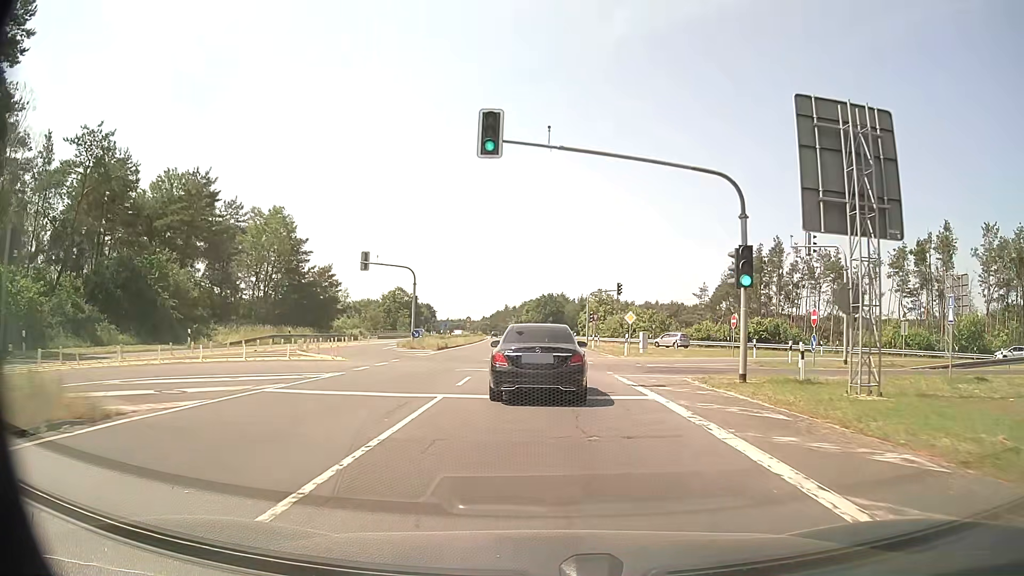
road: secondary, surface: asphalt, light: Day
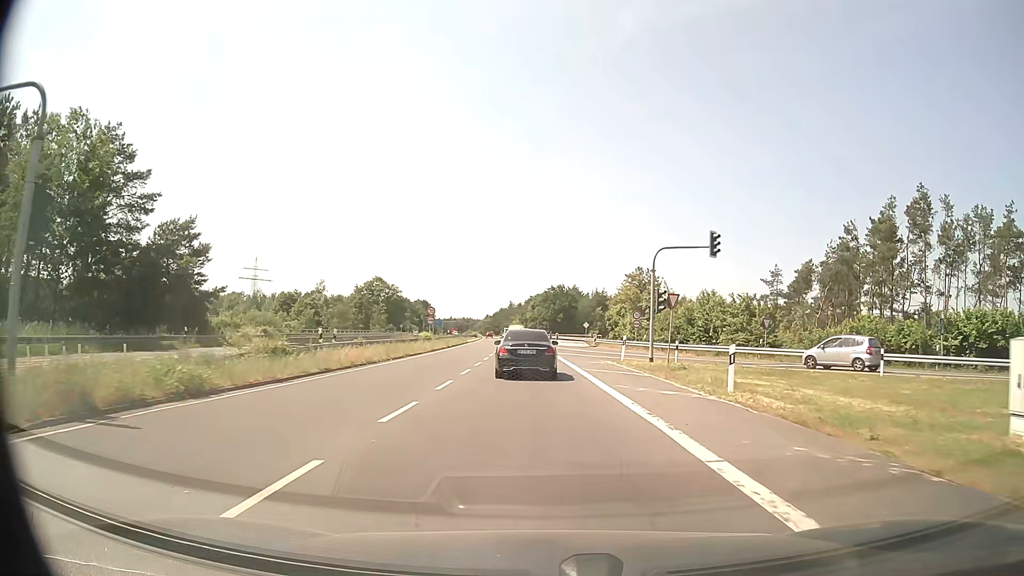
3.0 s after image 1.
(-0.1, +37.9) m; 0°
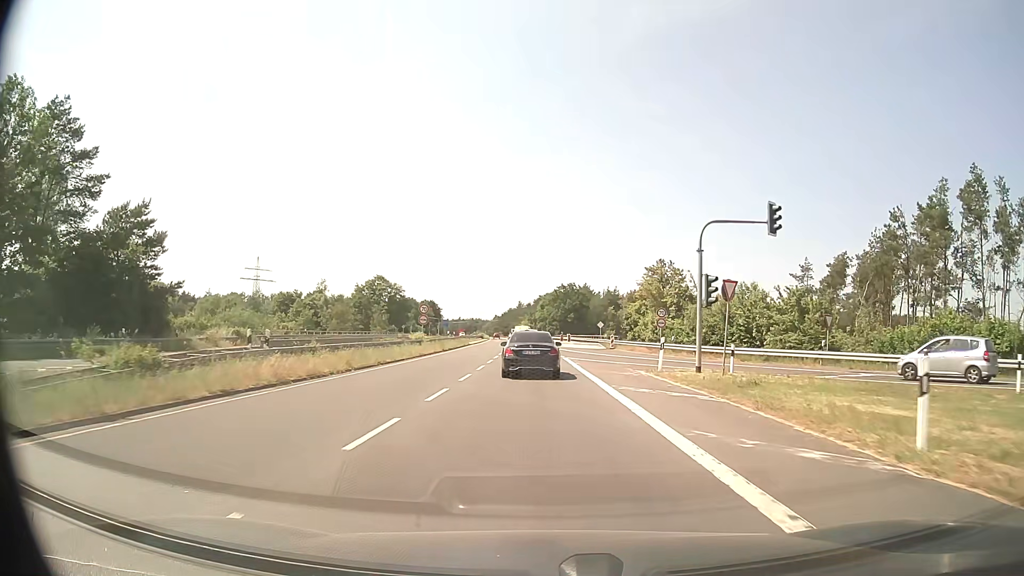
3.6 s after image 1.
(0.0, +8.1) m; -1°
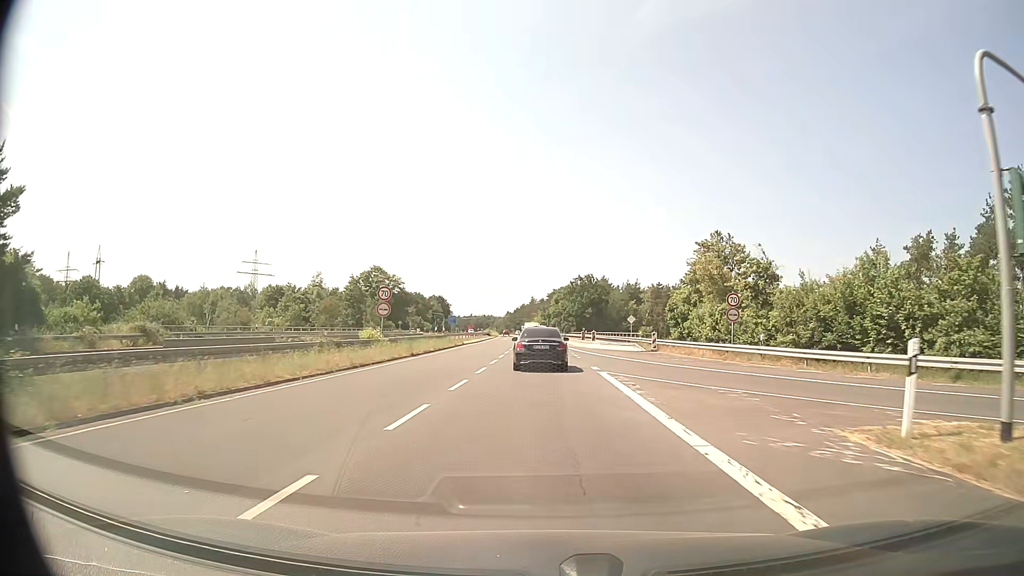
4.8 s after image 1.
(-0.1, +16.7) m; -1°
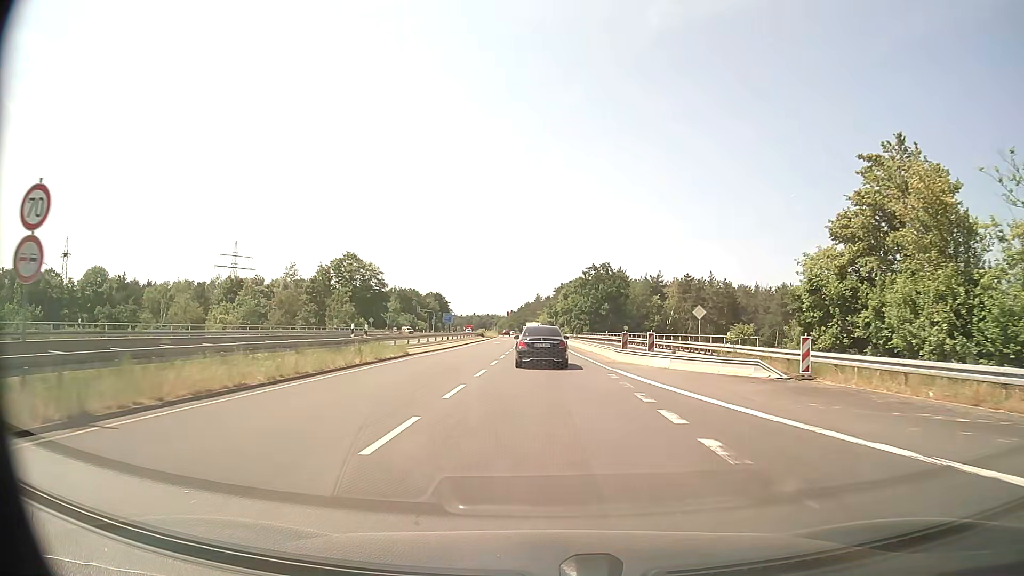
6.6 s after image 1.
(-0.2, +26.0) m; -1°
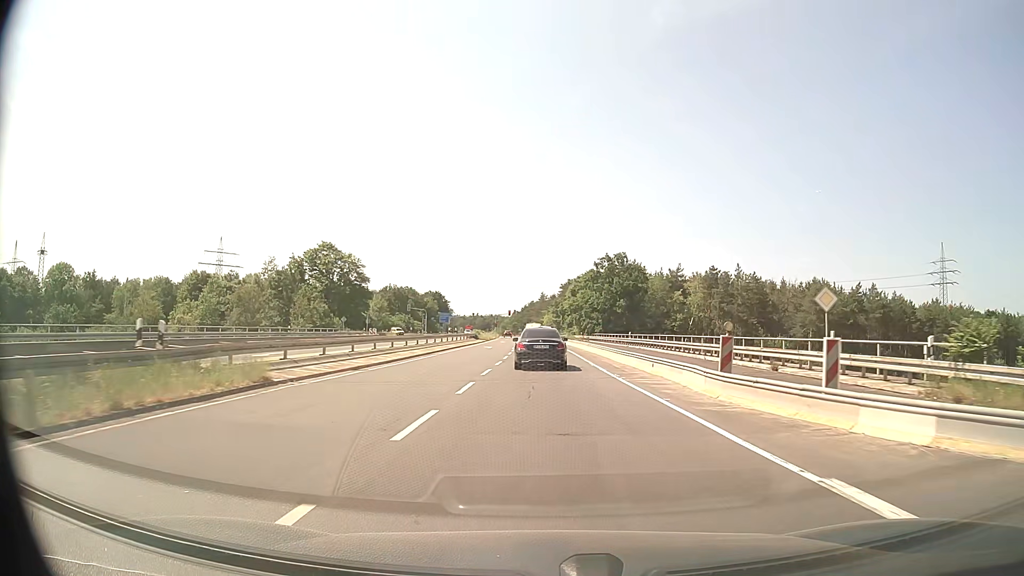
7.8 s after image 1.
(0.0, +17.1) m; 0°
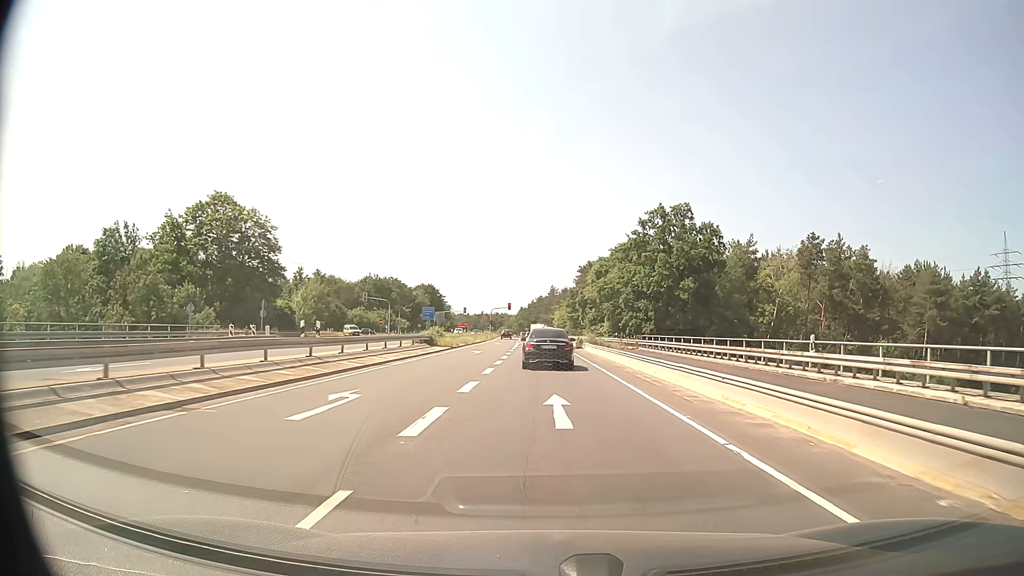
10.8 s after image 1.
(-0.4, +41.9) m; -1°
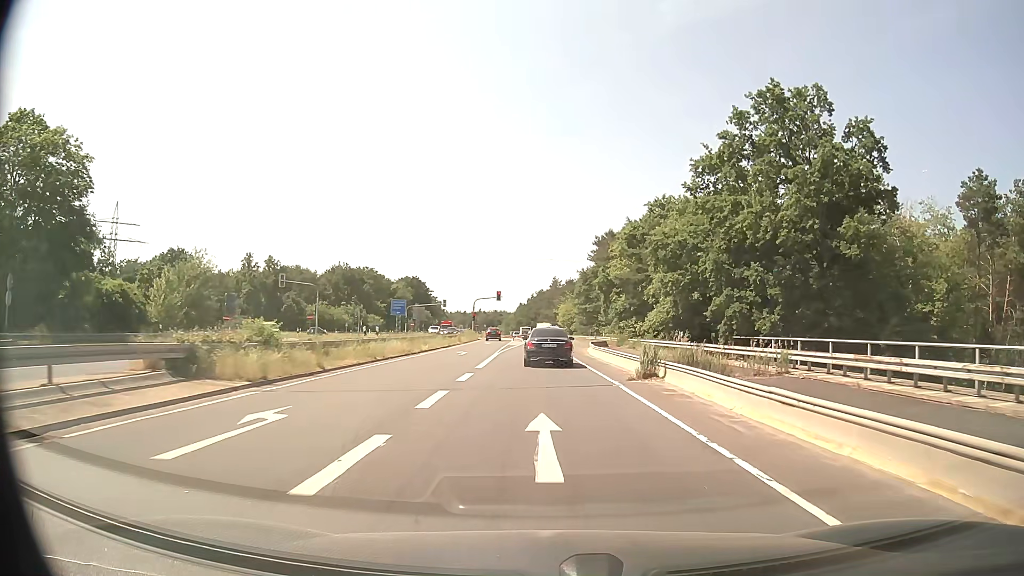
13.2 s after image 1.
(-0.1, +33.7) m; 0°
(0, +10) (0, +20) (0, +30) (0, +40) (0, +50) (0, +60) (0, +70) (0, +80) (0, +90) (-1, +100) m
